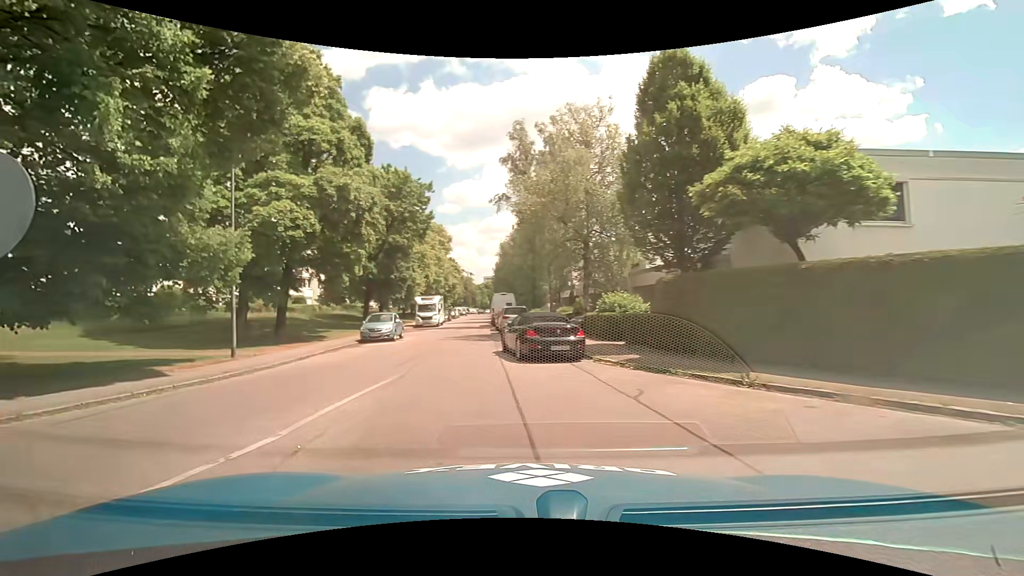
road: residential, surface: asphalt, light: Day
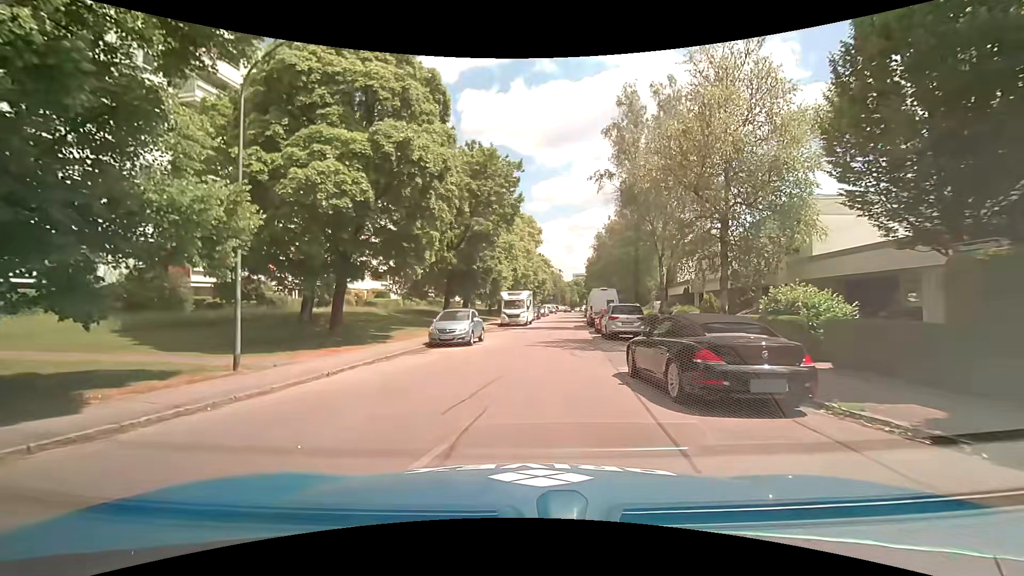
(-0.6, +6.2) m; -9°
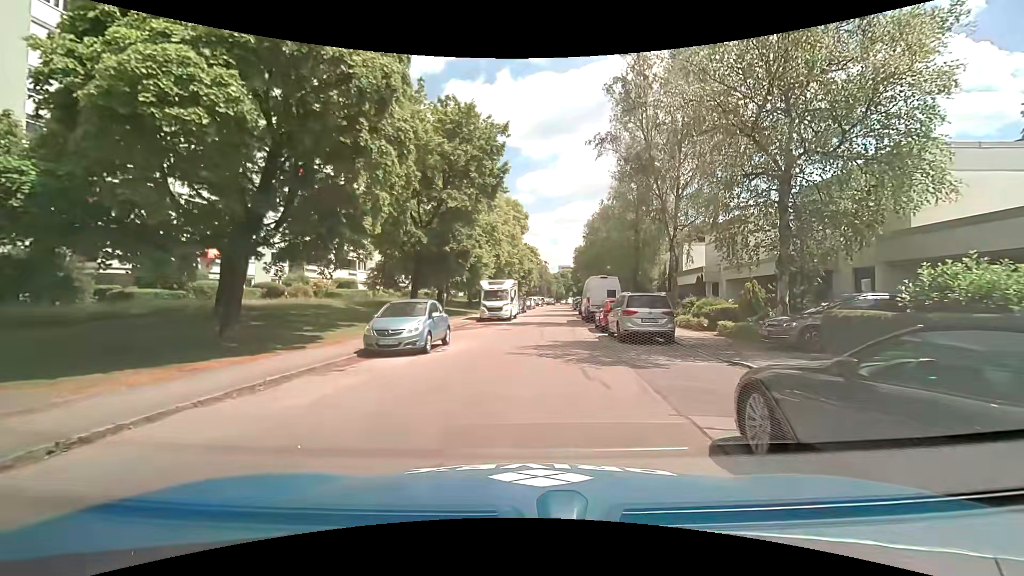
(0.0, +6.2) m; +1°
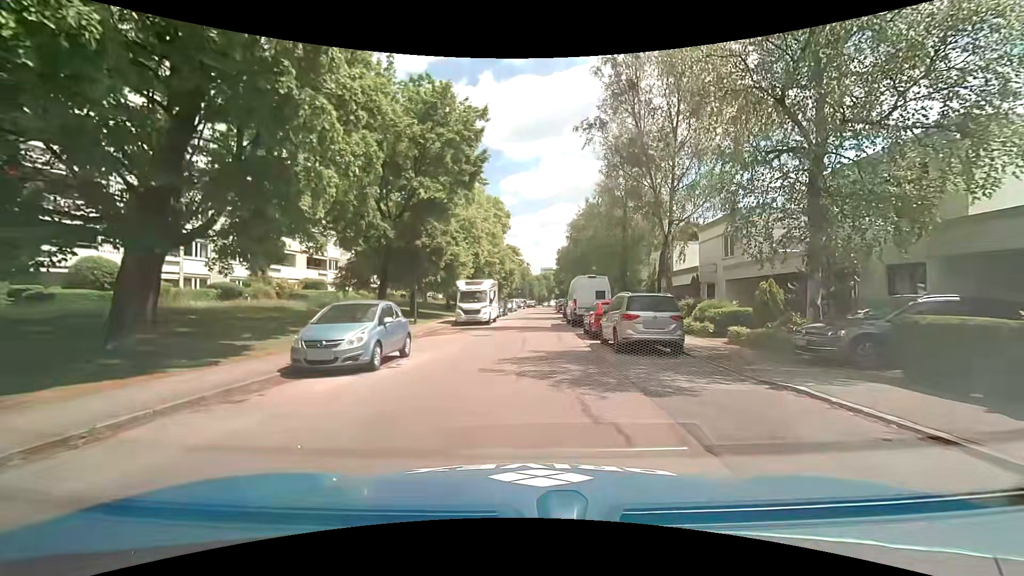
(+0.1, +2.9) m; +3°
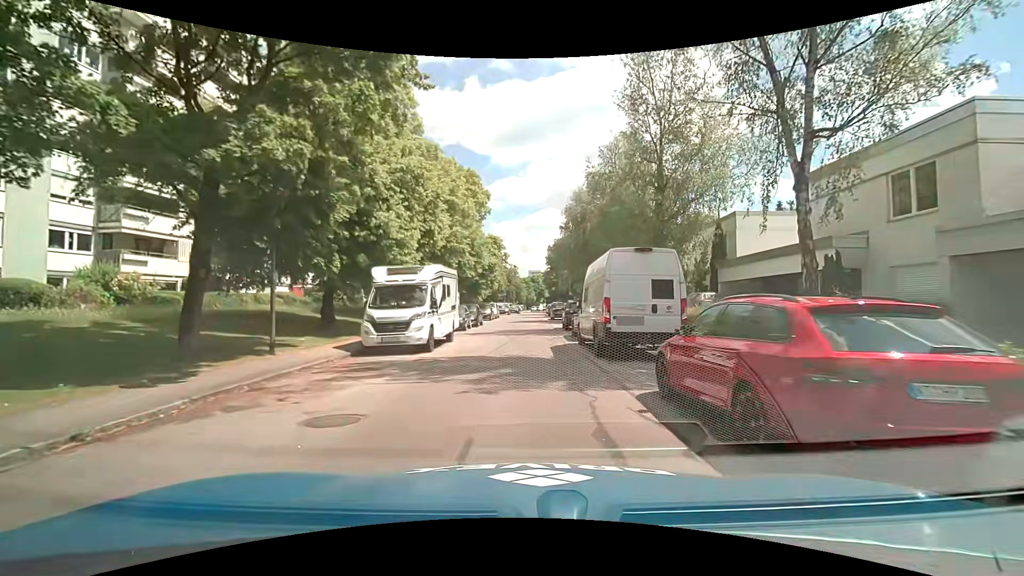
(+0.3, +15.0) m; +1°
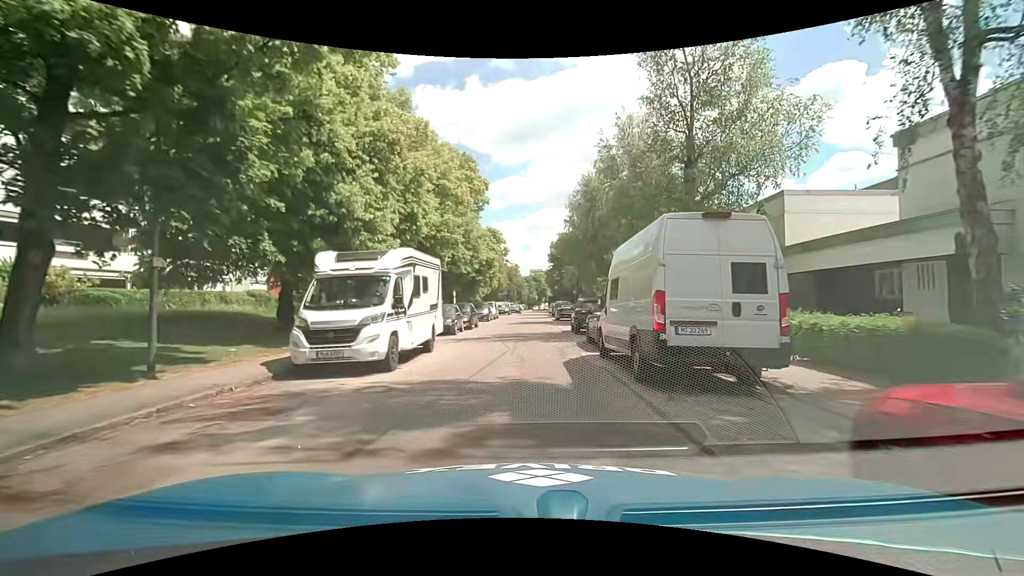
(0.0, +4.6) m; +1°
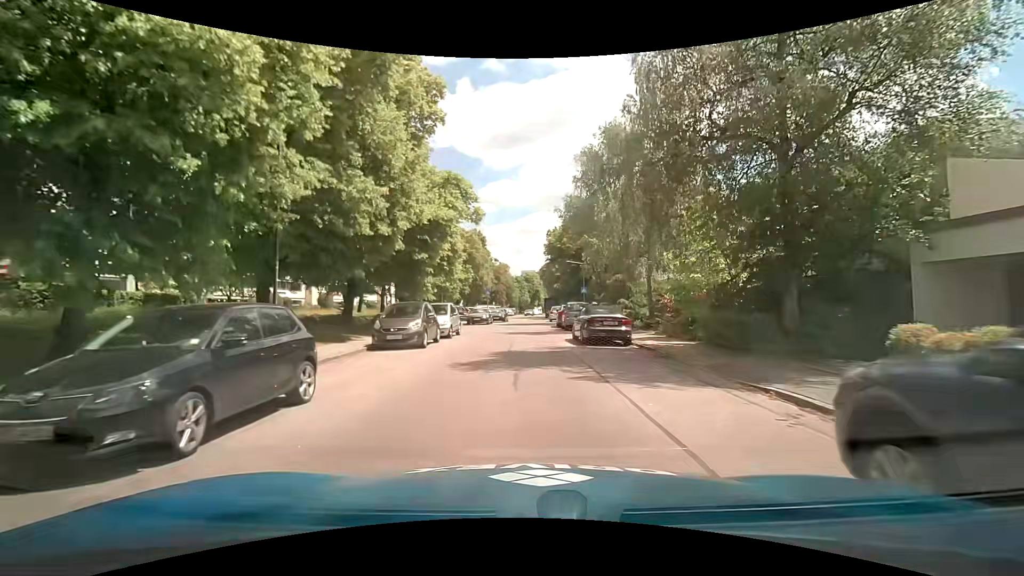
(+0.1, +22.5) m; +1°
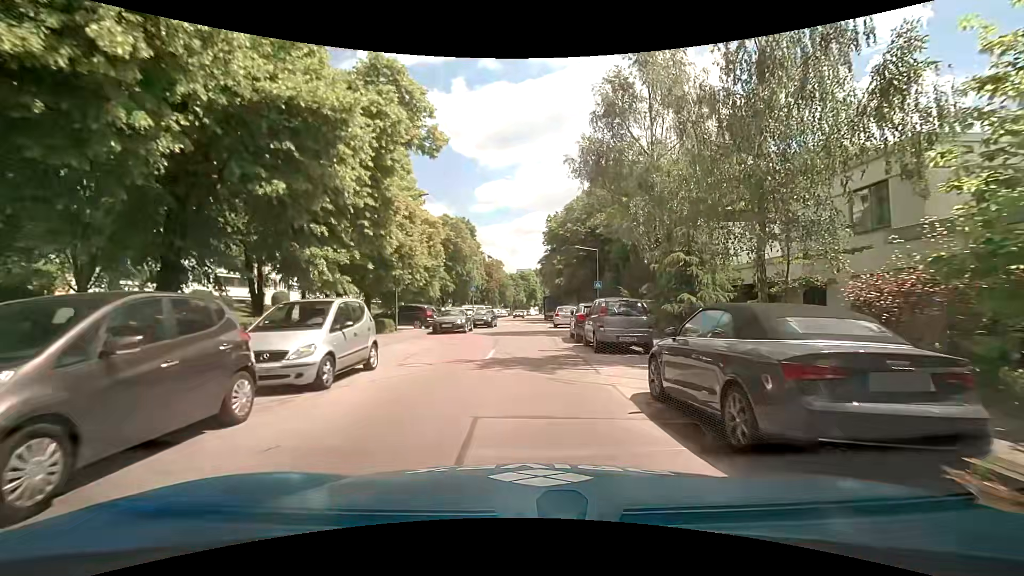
(0.0, +13.4) m; 0°
(0, +10) (0, +20) (0, +30) (+1, +40) (+1, +50) (+1, +60) (+1, +70) (+1, +80) (+2, +90) (+3, +100) m
